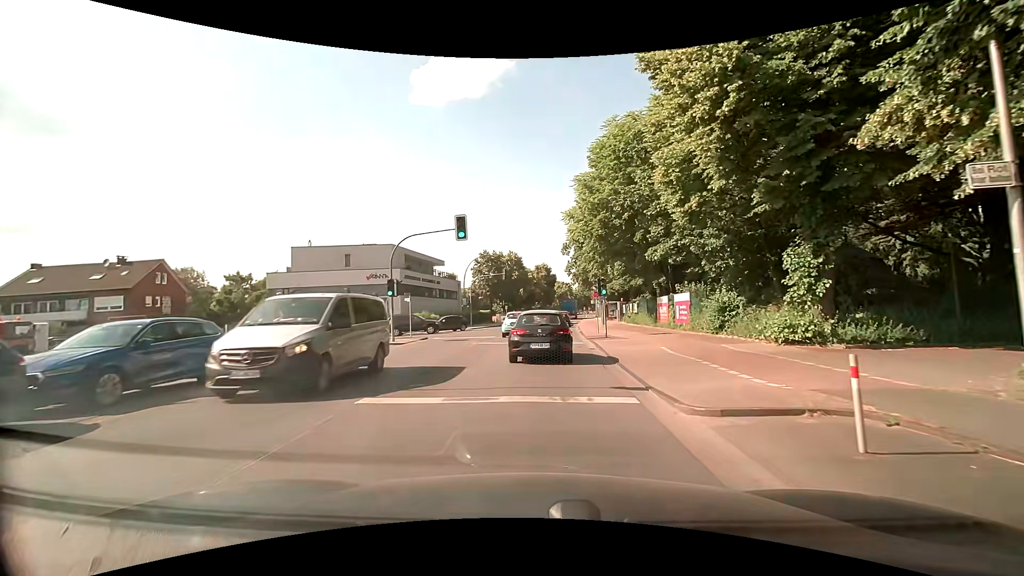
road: primary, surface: asphalt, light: Day
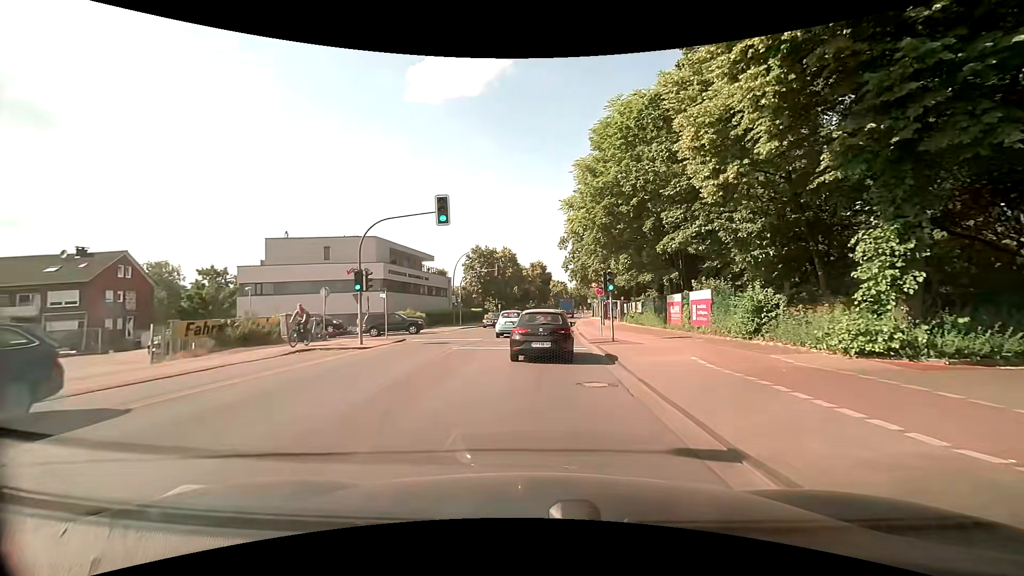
(0.0, +4.2) m; 0°
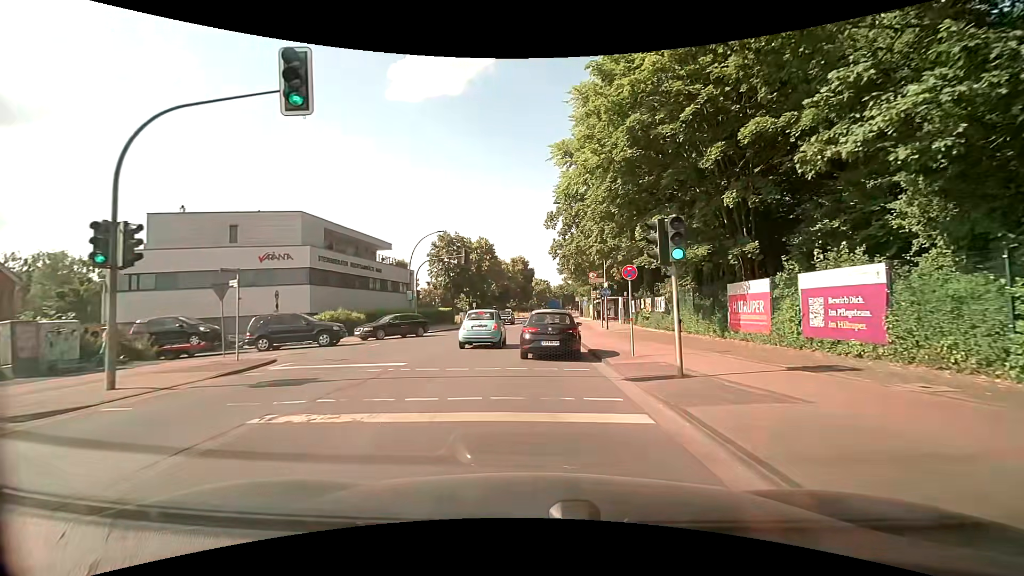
(+0.3, +12.7) m; +3°
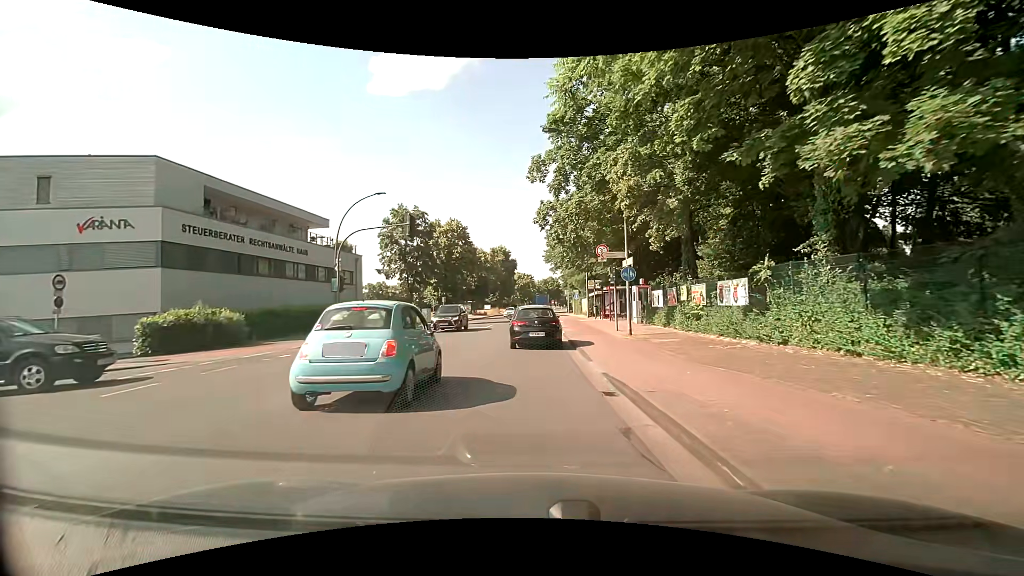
(0.0, +13.2) m; +2°
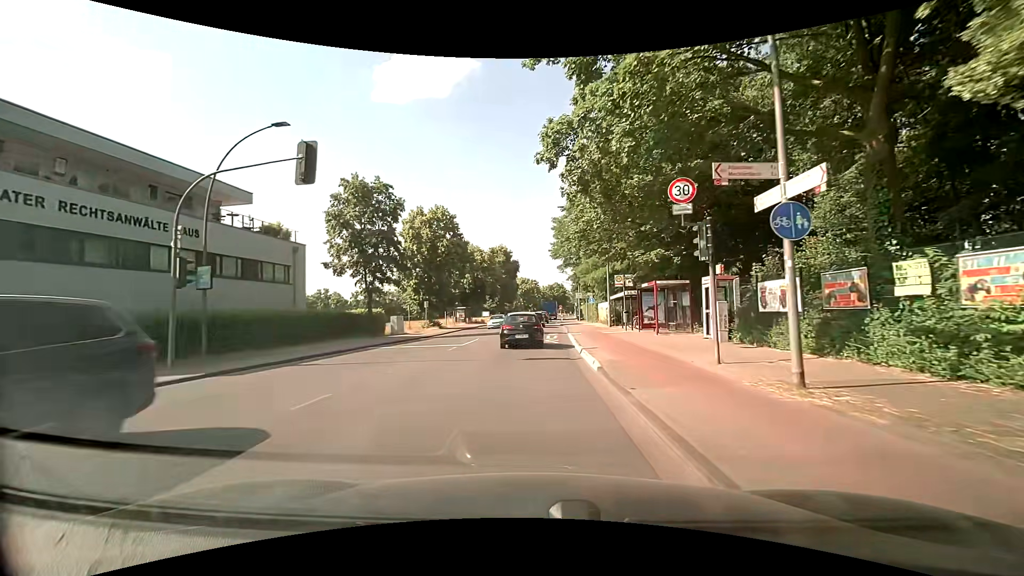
(-0.2, +13.0) m; -1°
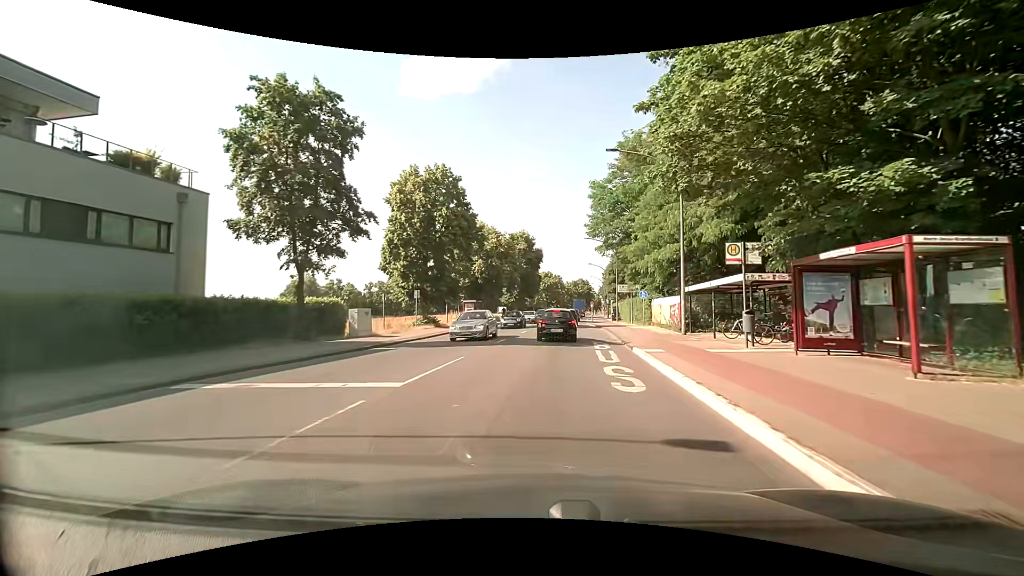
(-0.6, +14.1) m; -3°
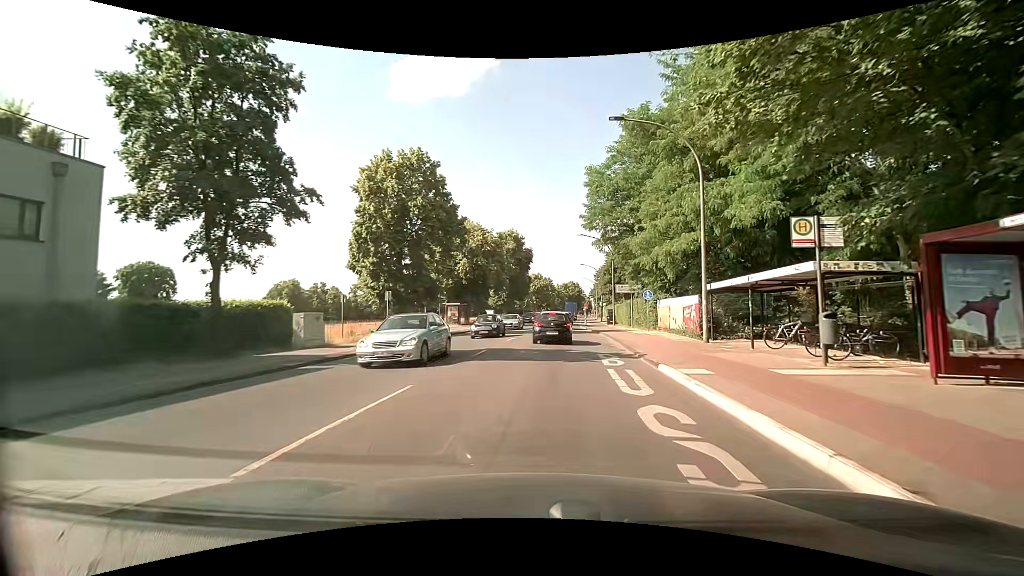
(0.0, +5.0) m; +1°
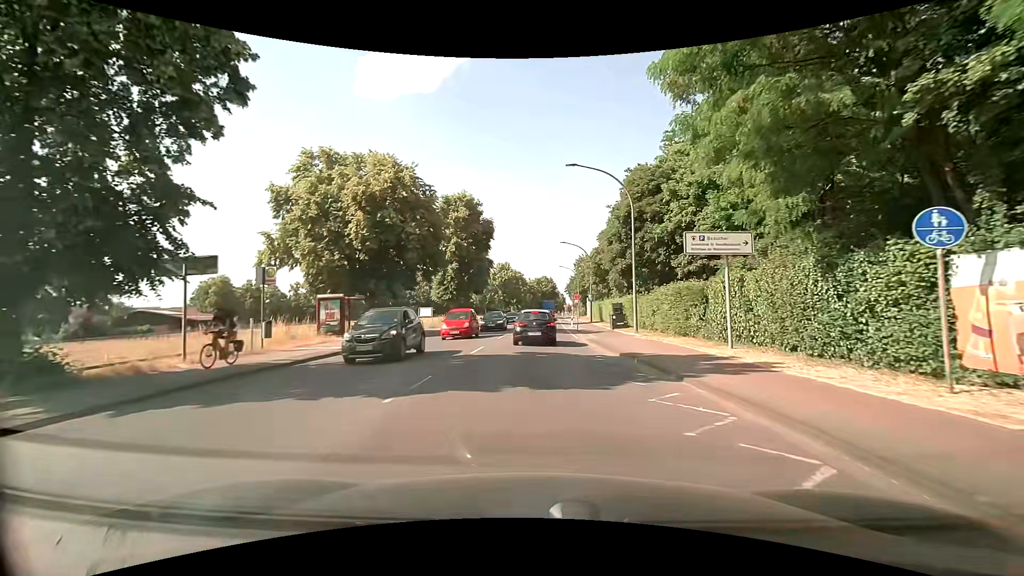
(+1.2, +25.8) m; +4°
(0, +10) (0, +20) (+1, +30) (+1, +40) (+1, +50) (+1, +60) (+2, +70) (+2, +80) (+3, +90) (+3, +100) m
